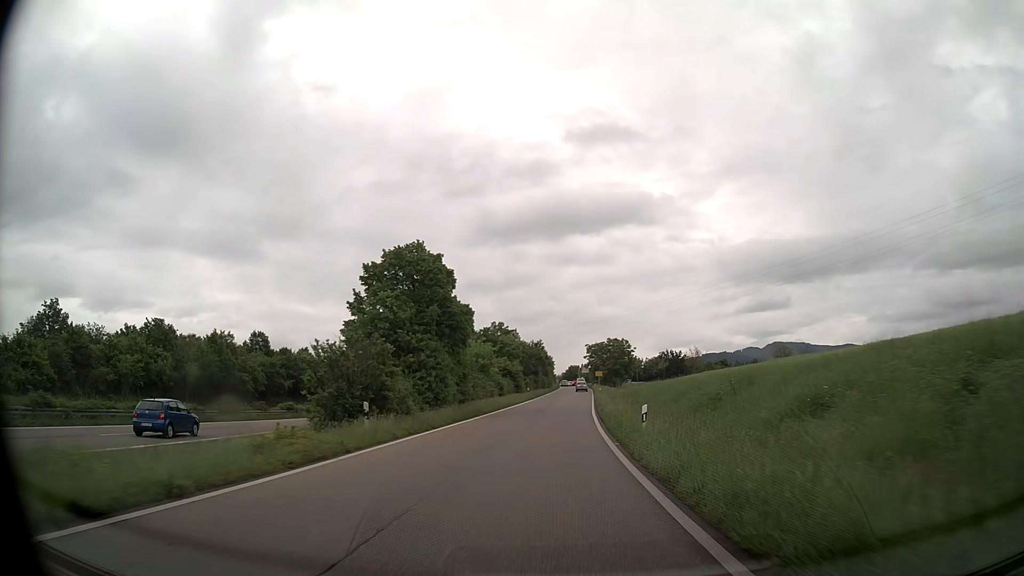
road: trunk_link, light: Day
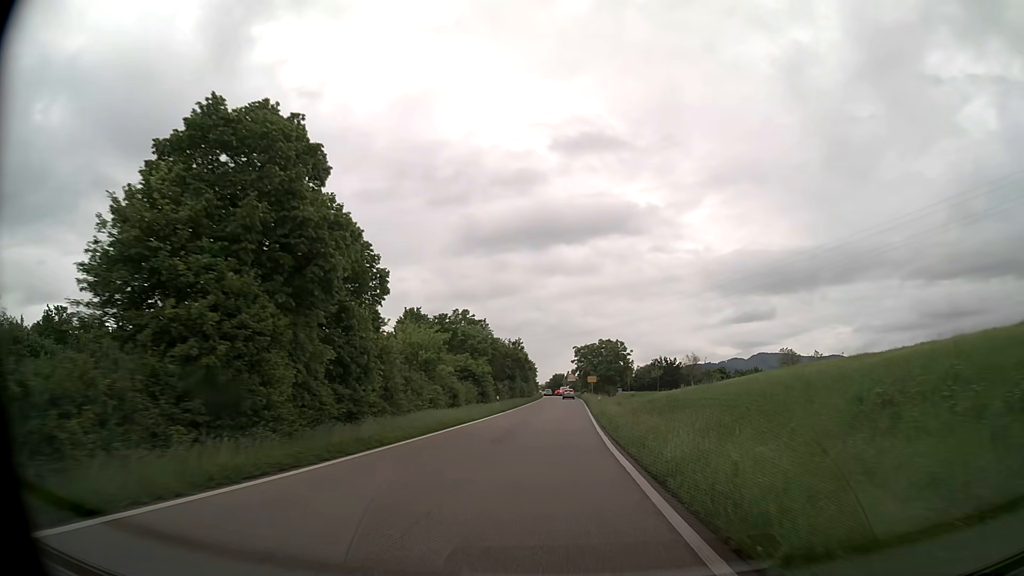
(+0.3, +19.5) m; +2°
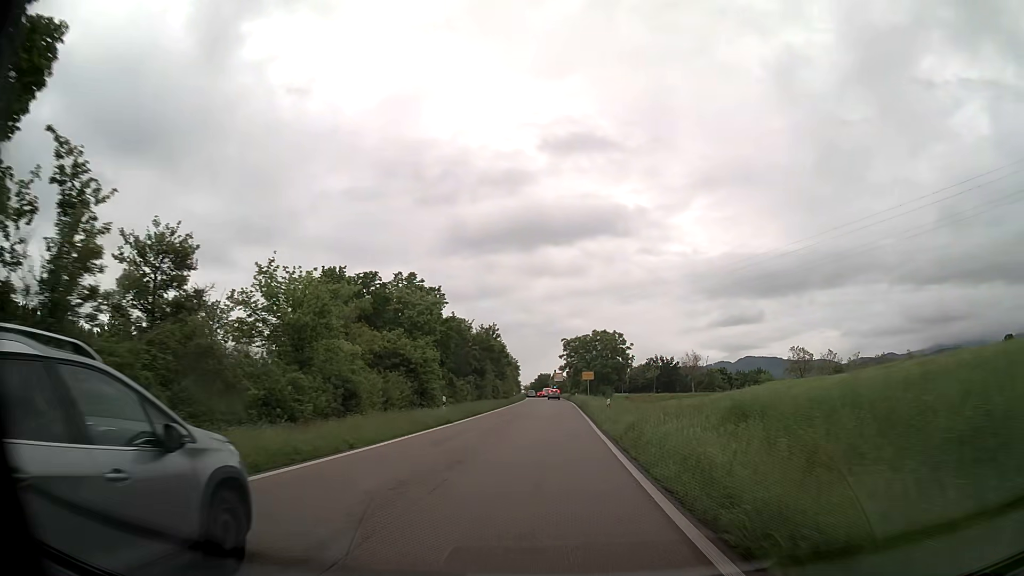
(+0.2, +18.4) m; +1°
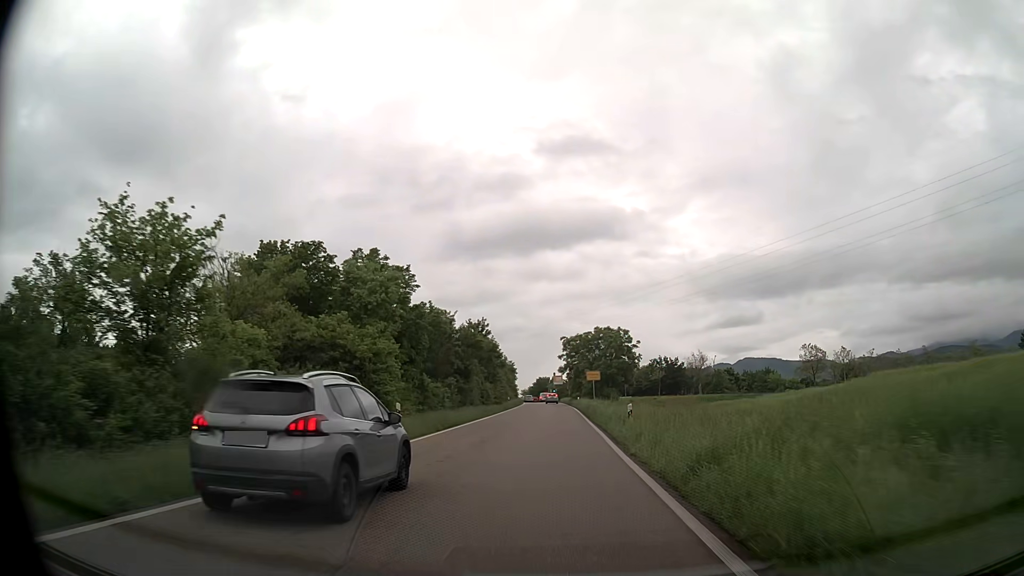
(0.0, +8.7) m; 0°
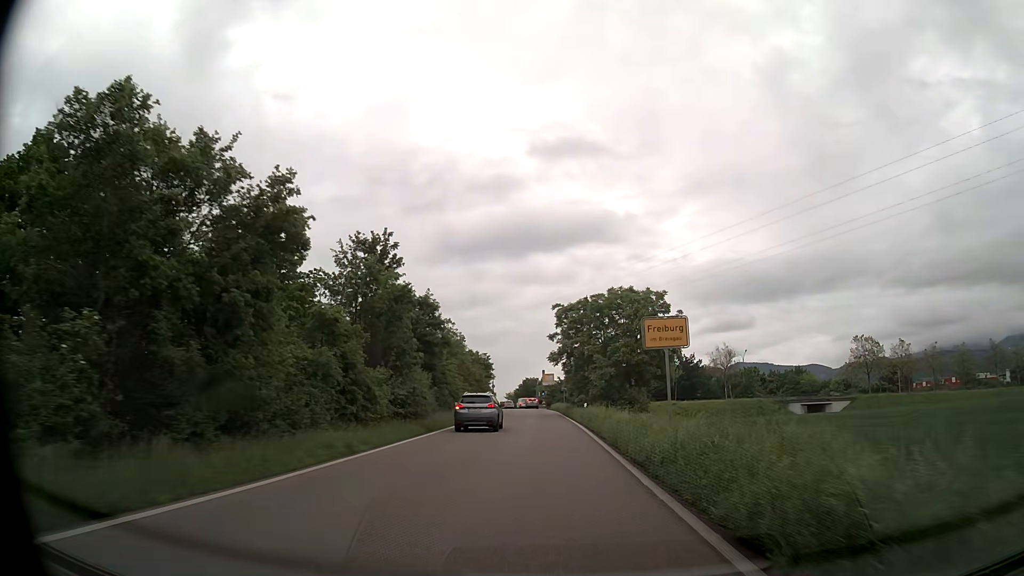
(+0.1, +32.7) m; +1°
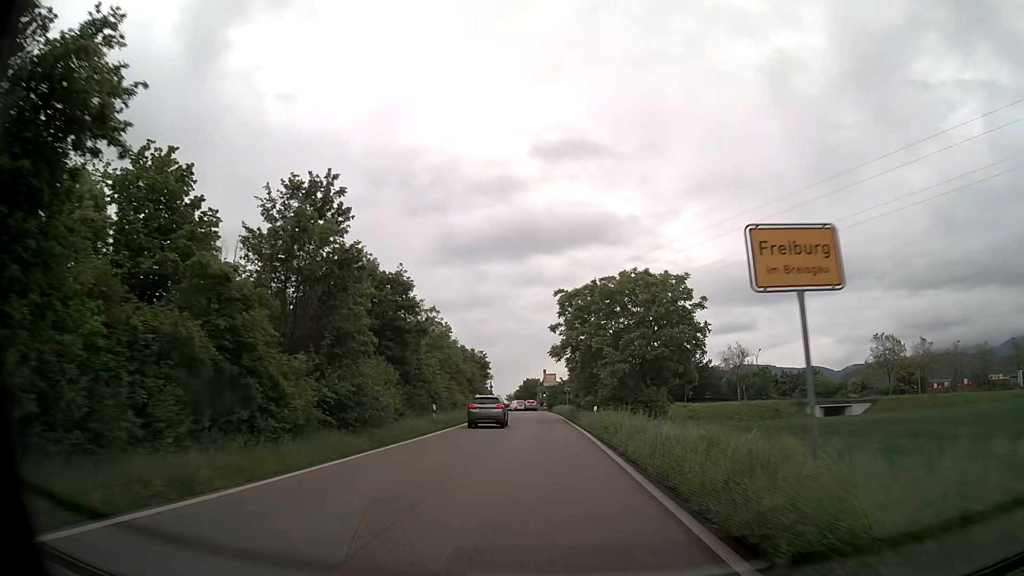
(0.0, +7.6) m; 0°
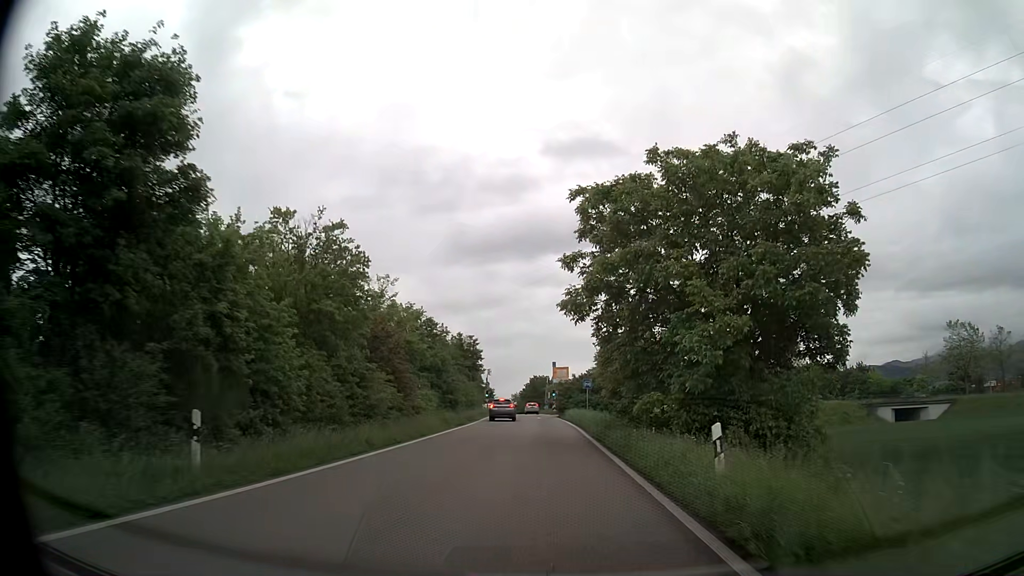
(-0.1, +21.8) m; -1°
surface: asphalt
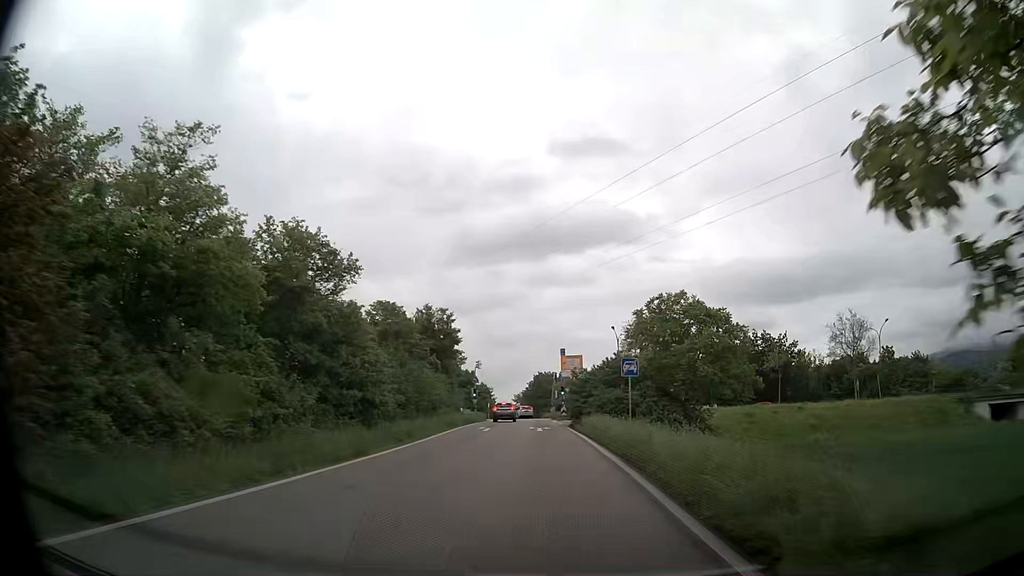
(-0.2, +21.1) m; -1°
(0, +10) (0, +20) (0, +30) (0, +40) (-1, +50) (-1, +60) (-1, +70) (-3, +80) (-9, +88) (-18, +92) m
